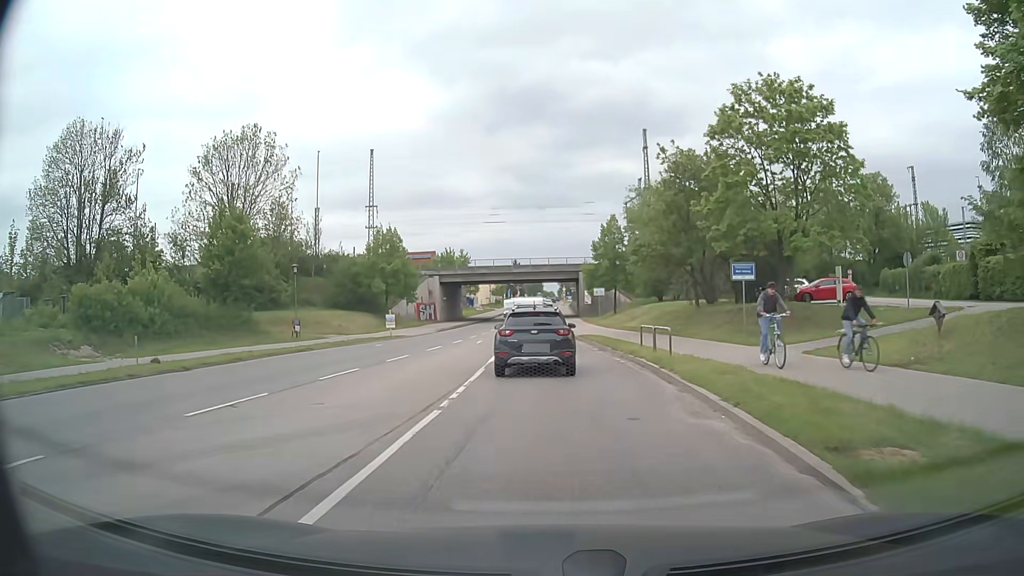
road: secondary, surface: asphalt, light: Day
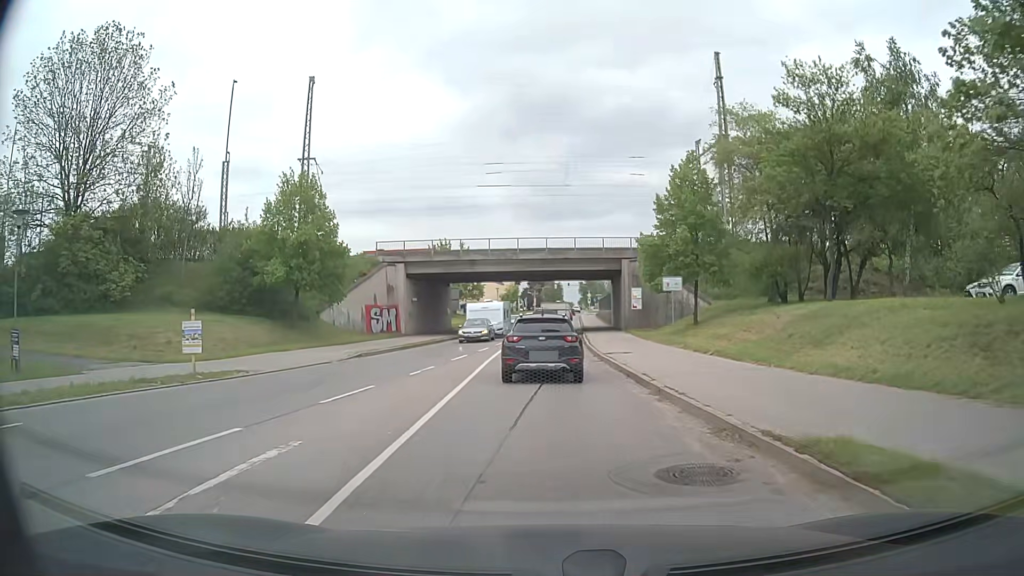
(-0.5, +28.4) m; -2°
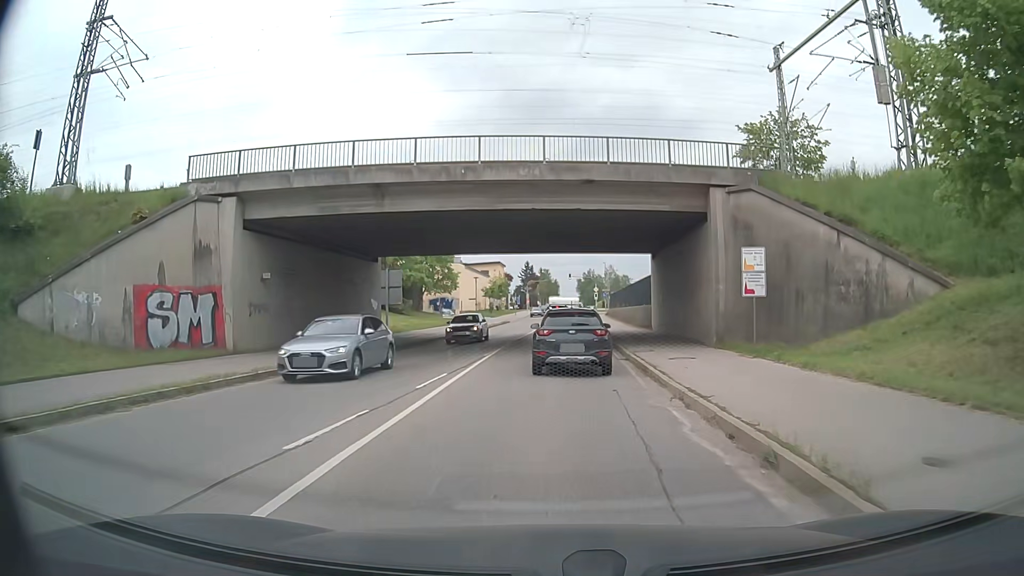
(-0.2, +28.5) m; +1°
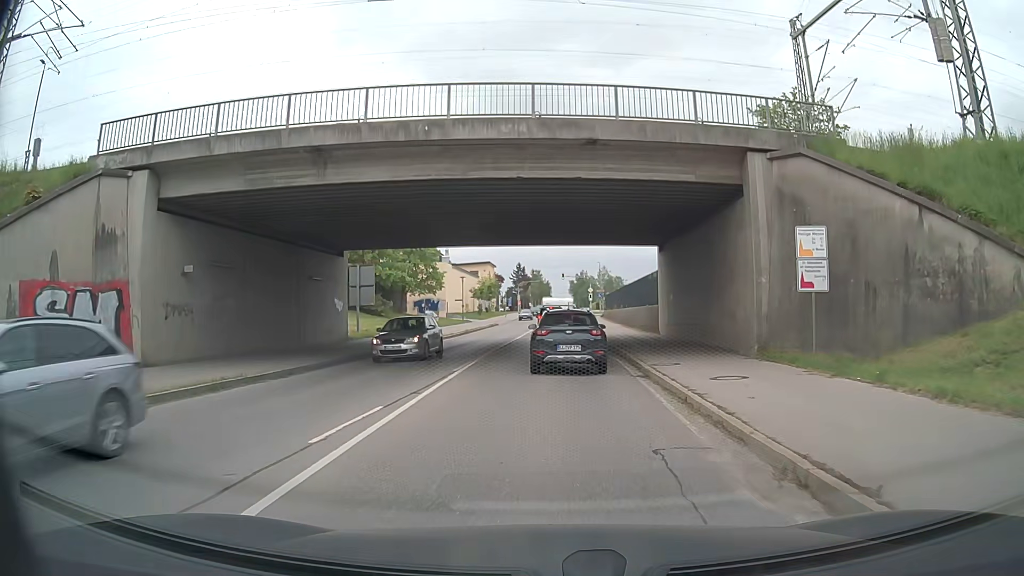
(0.0, +5.5) m; 0°
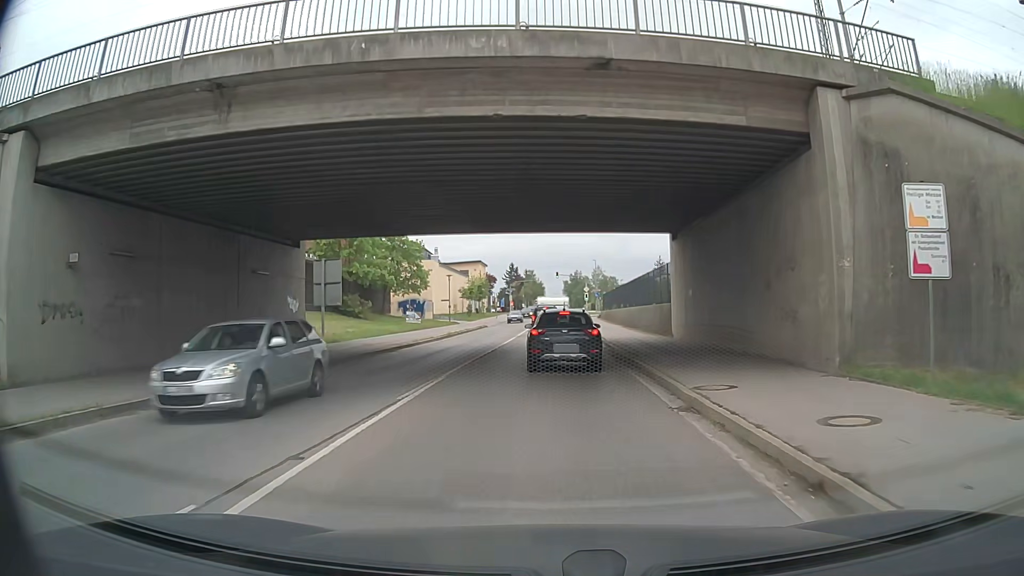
(+0.1, +5.6) m; +1°
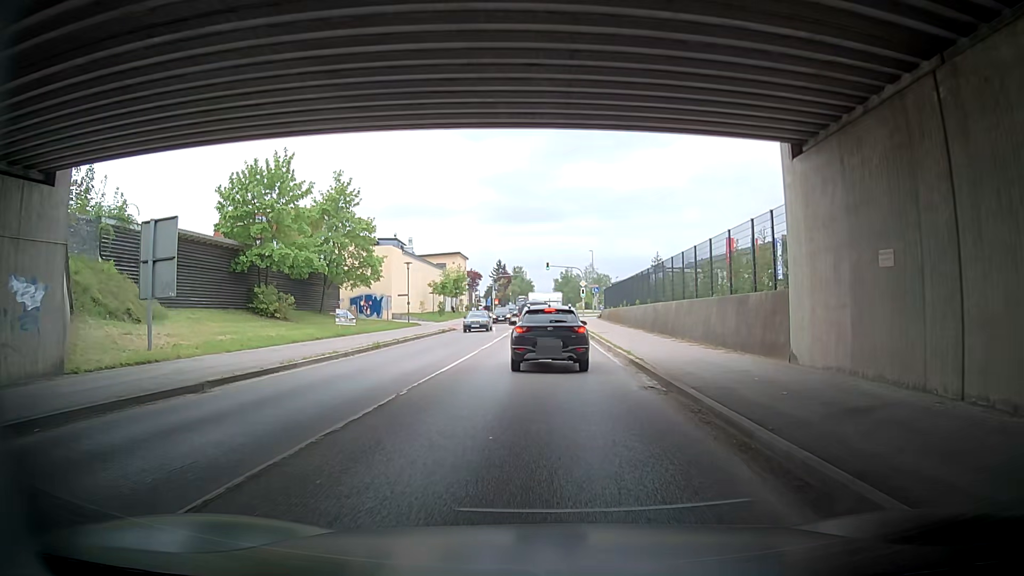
(+0.1, +16.2) m; -2°
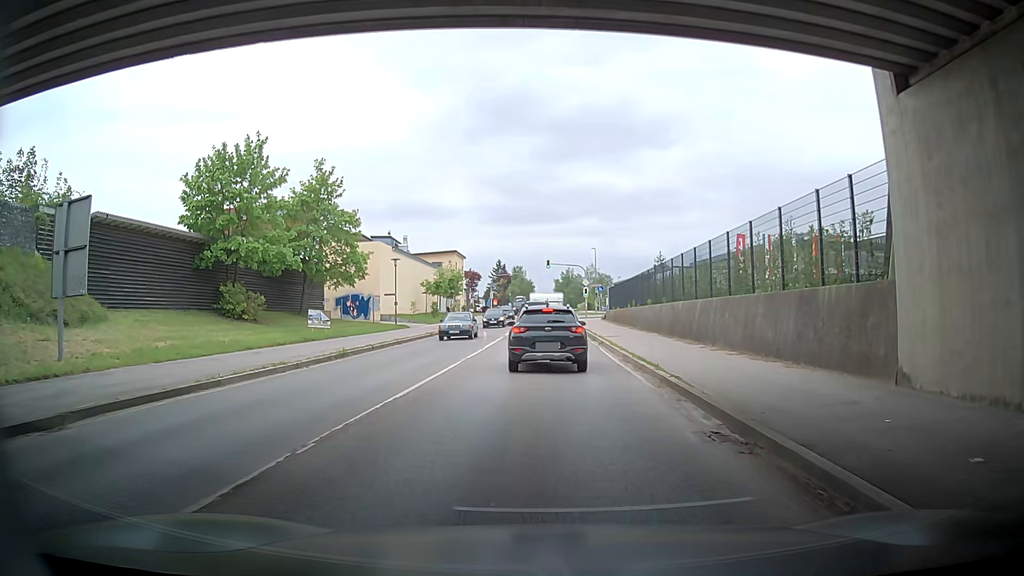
(+0.1, +4.7) m; +1°
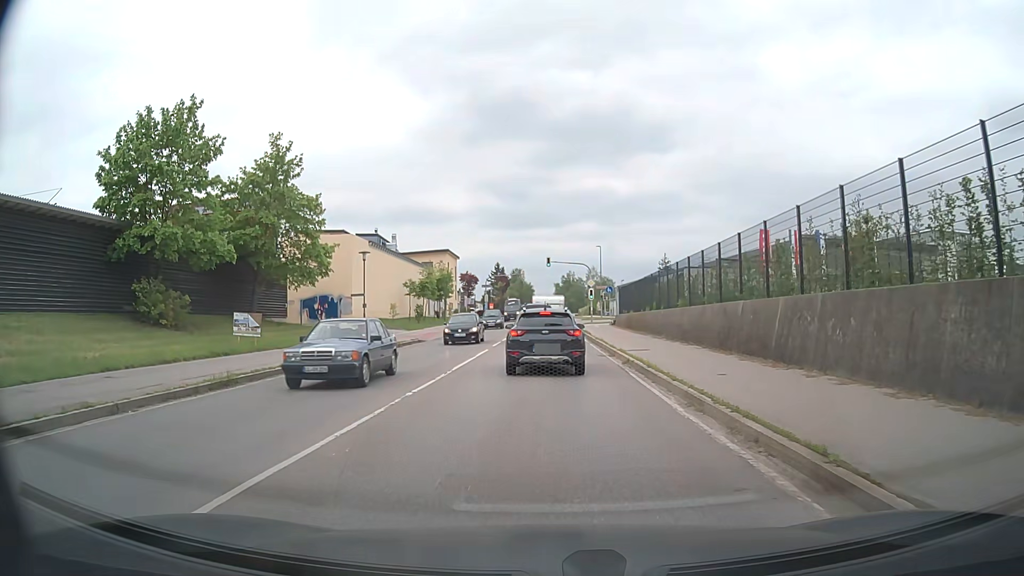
(-0.1, +8.7) m; -1°
(0, +10) (+1, +20) (+1, +30) (+2, +40) (+3, +50) (+3, +60) (+4, +70) (+5, +80) (+6, +90) (+7, +100) m
